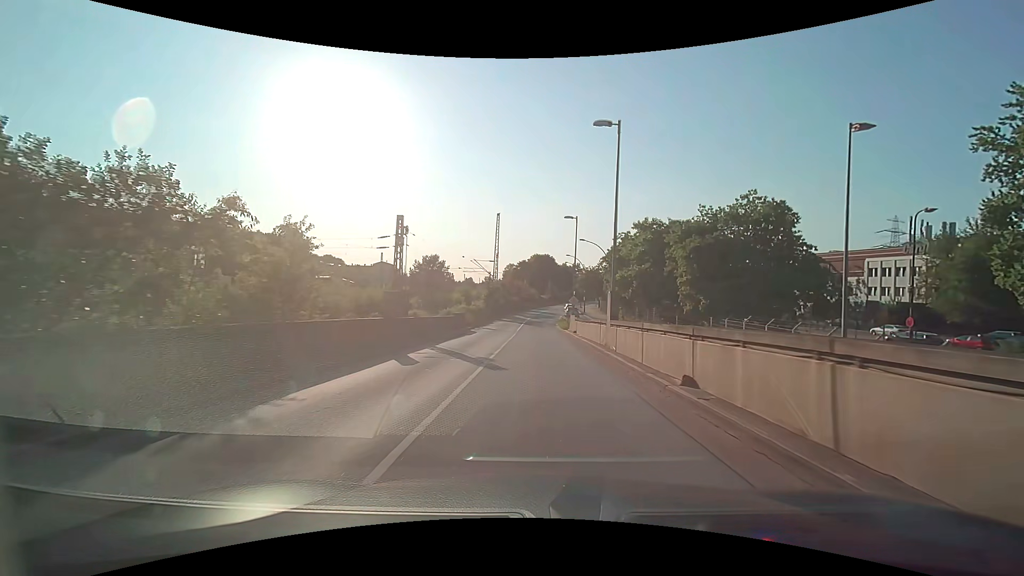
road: secondary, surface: asphalt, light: Day
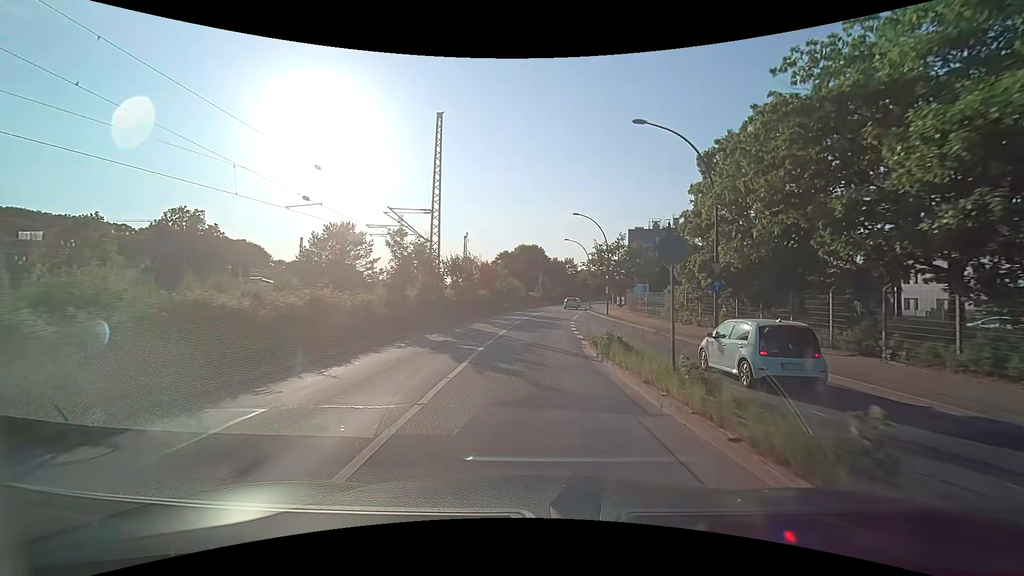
(+0.2, +37.3) m; +2°
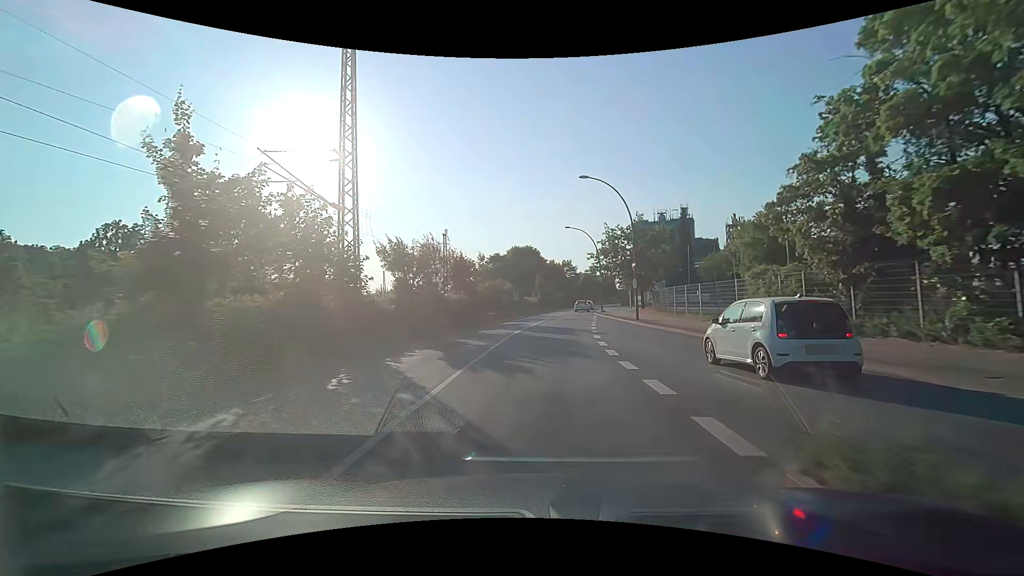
(0.0, +14.9) m; 0°
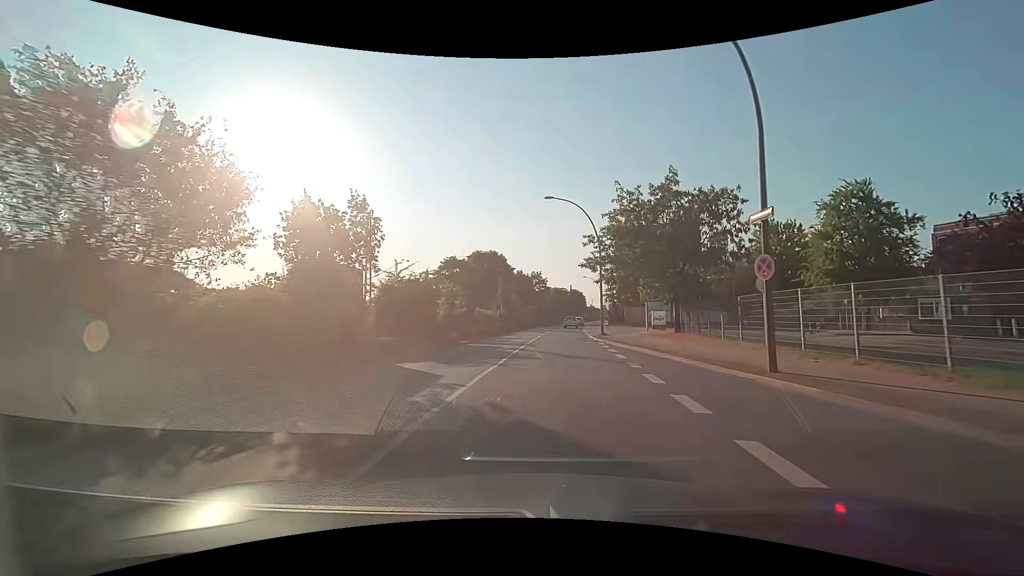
(+0.3, +21.9) m; +3°
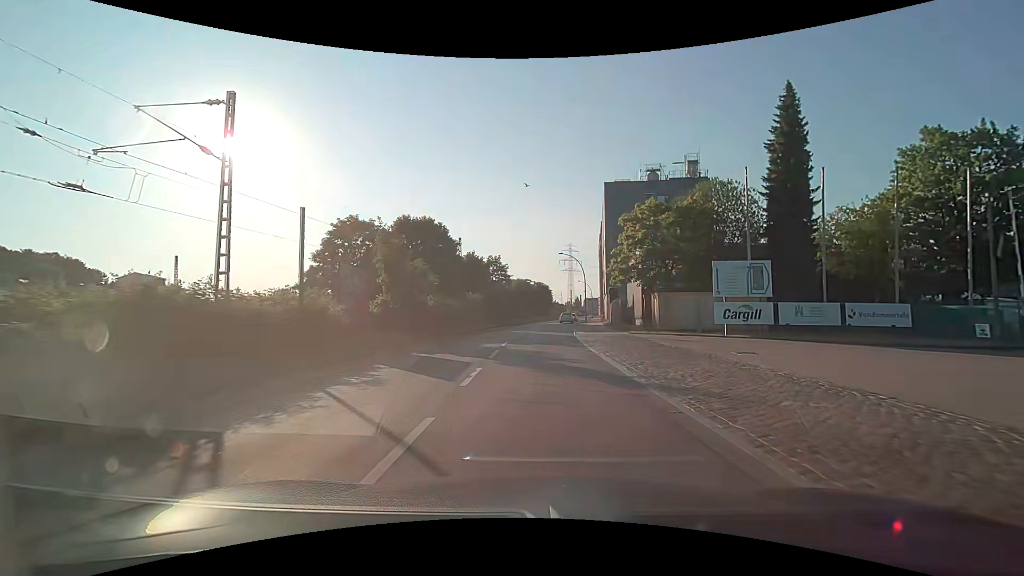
(+1.8, +35.7) m; +4°
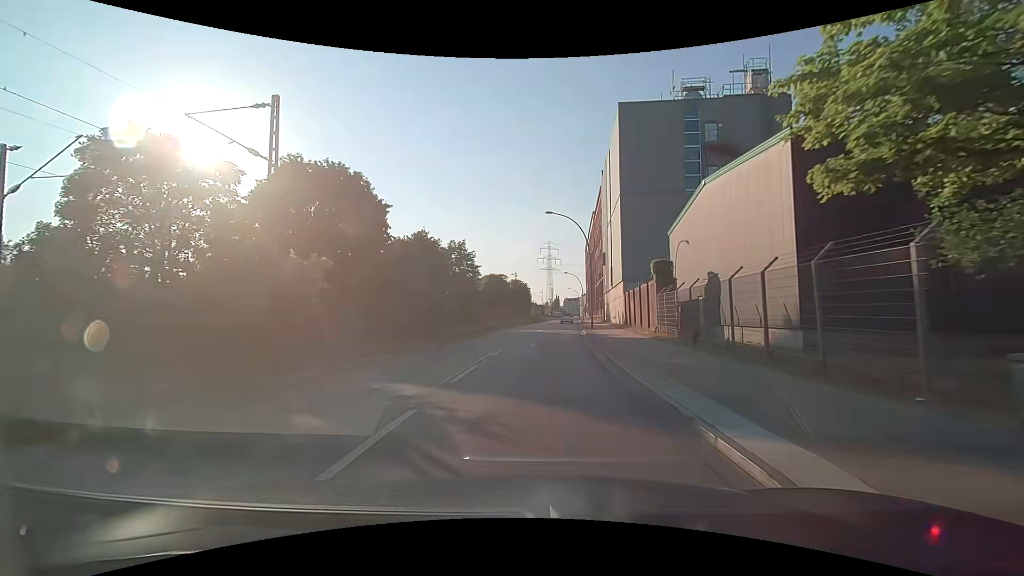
(+0.8, +29.4) m; +3°
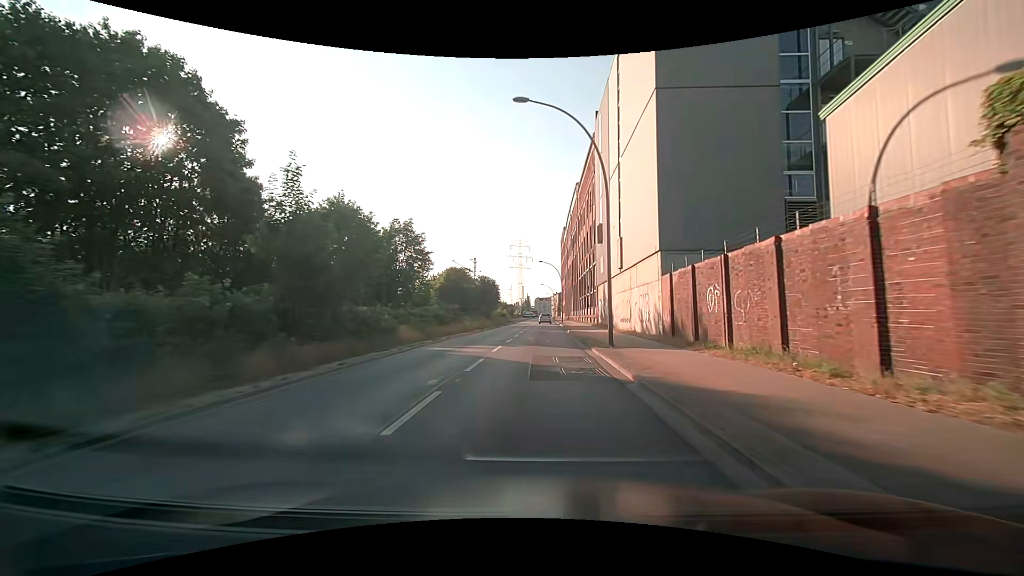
(+0.6, +22.4) m; +3°
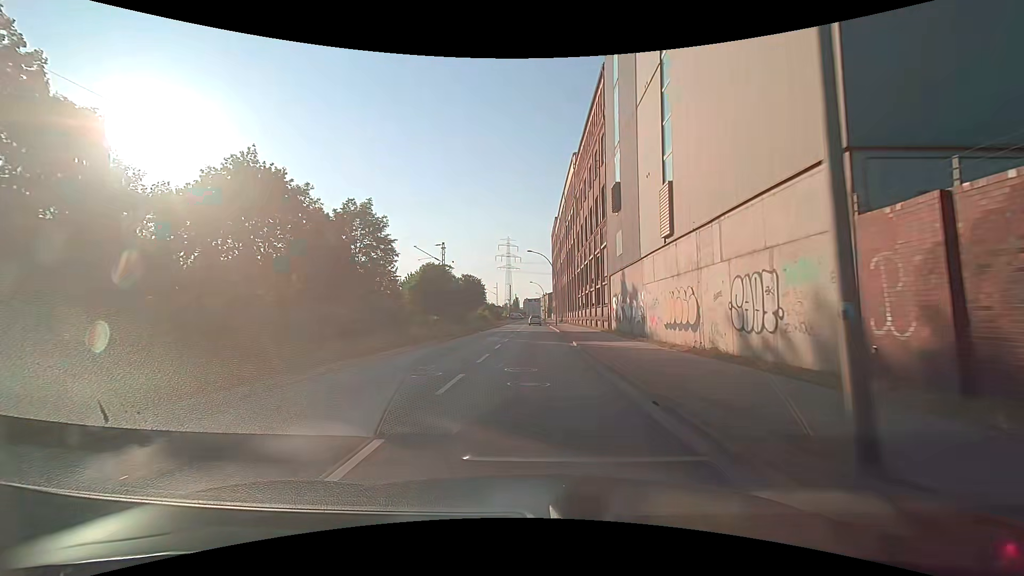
(+0.3, +15.0) m; +1°
